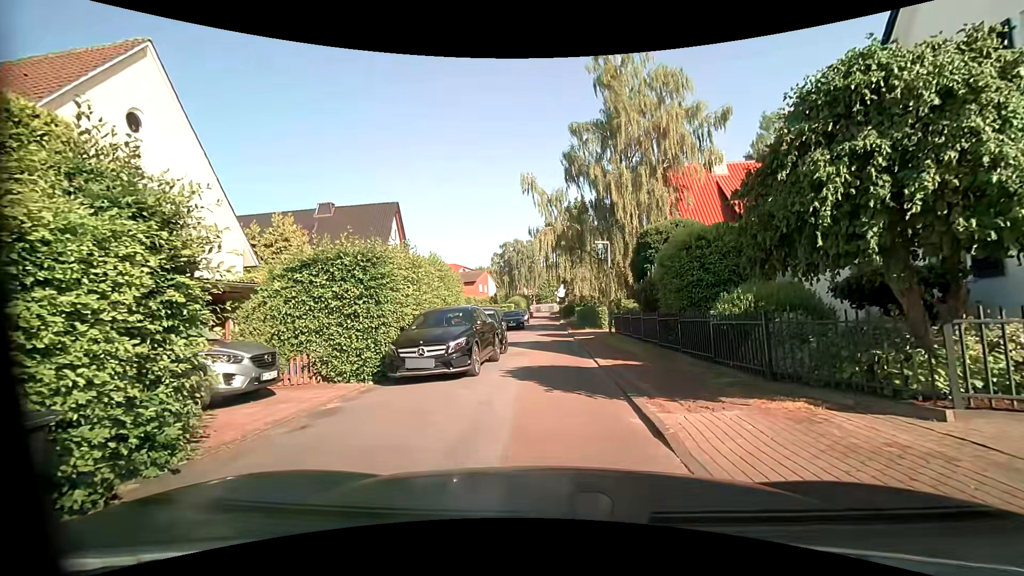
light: Day
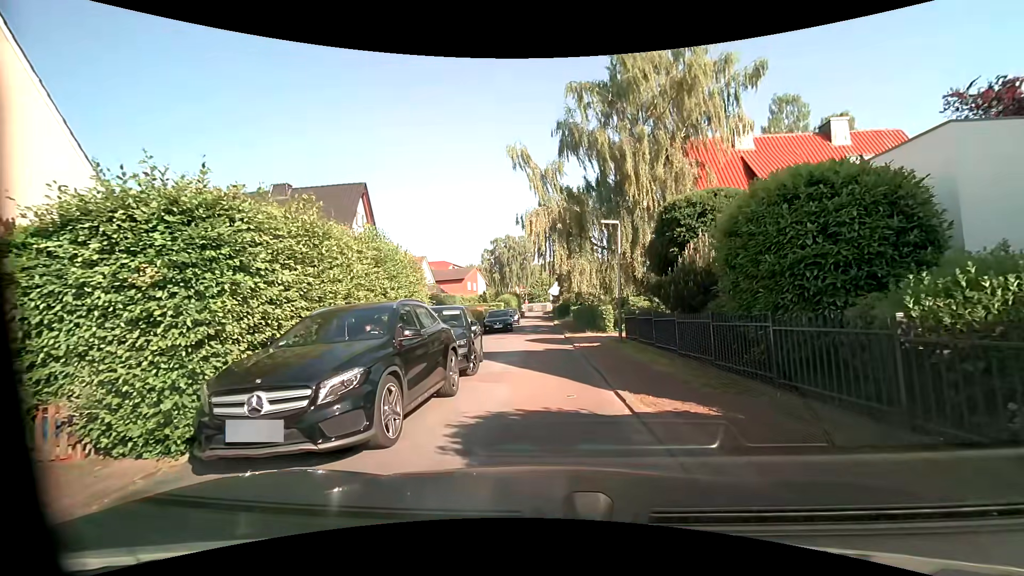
(-0.1, +5.4) m; -1°
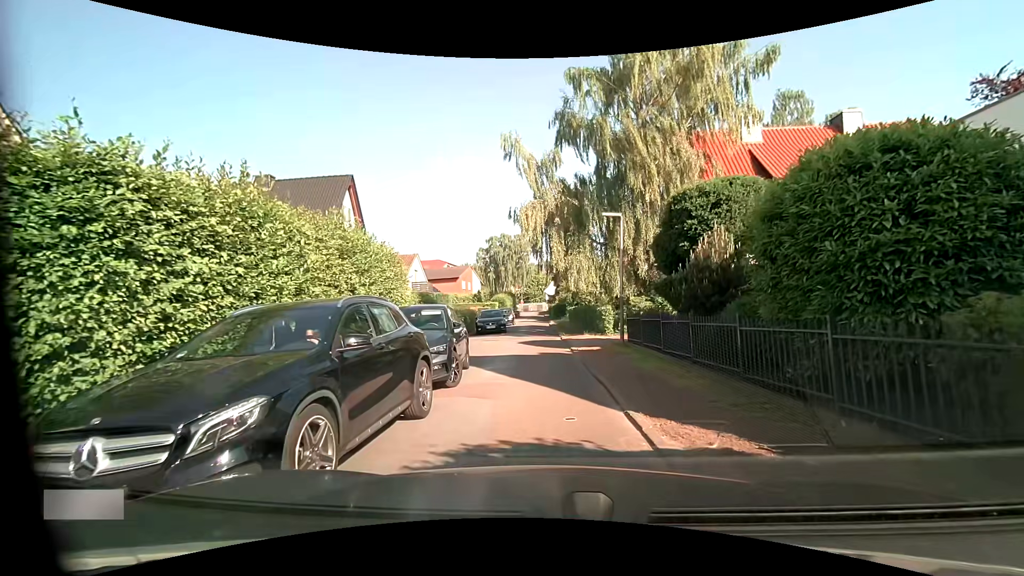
(0.0, +1.5) m; +1°
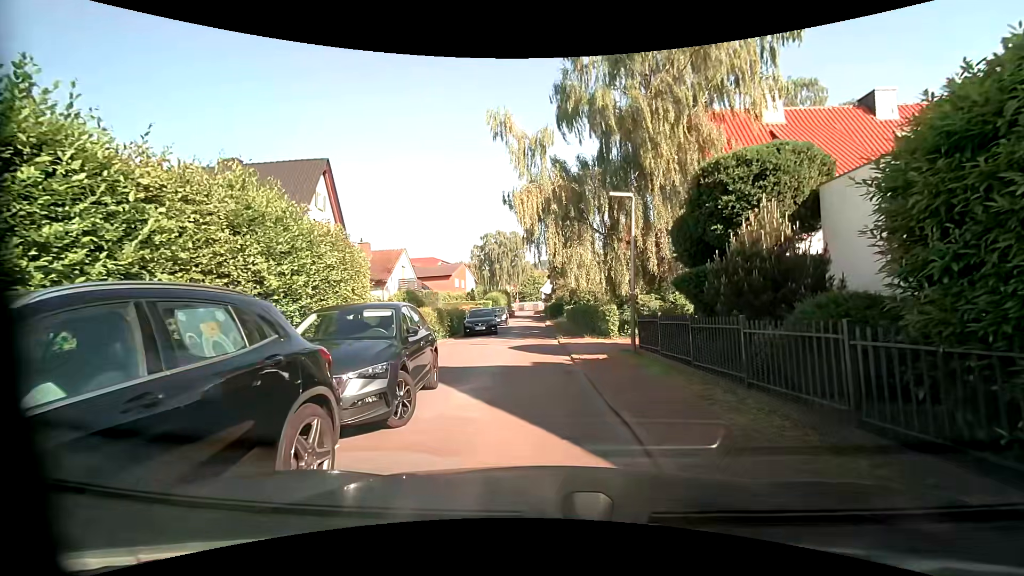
(0.0, +2.8) m; -1°
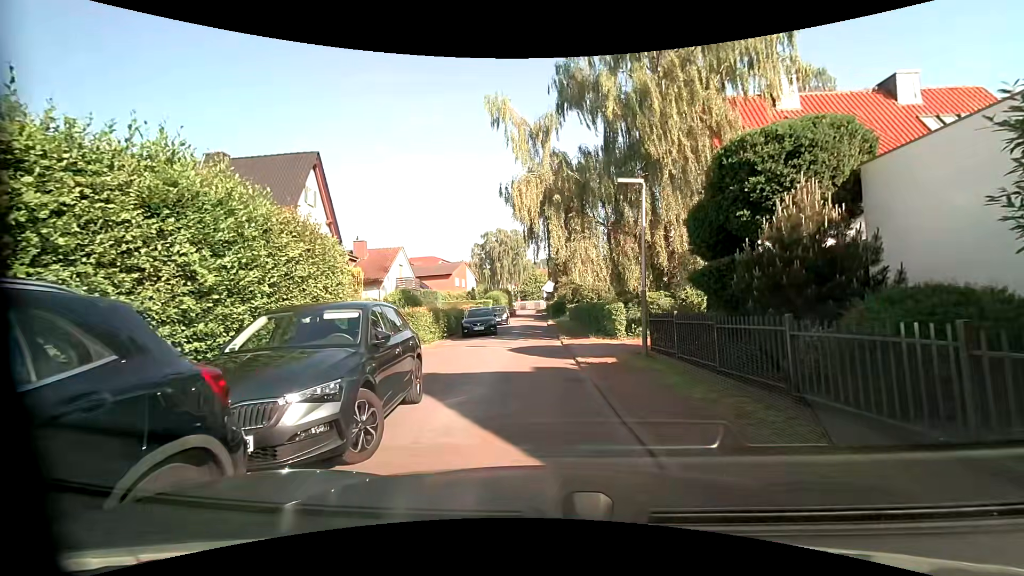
(0.0, +1.3) m; +1°
